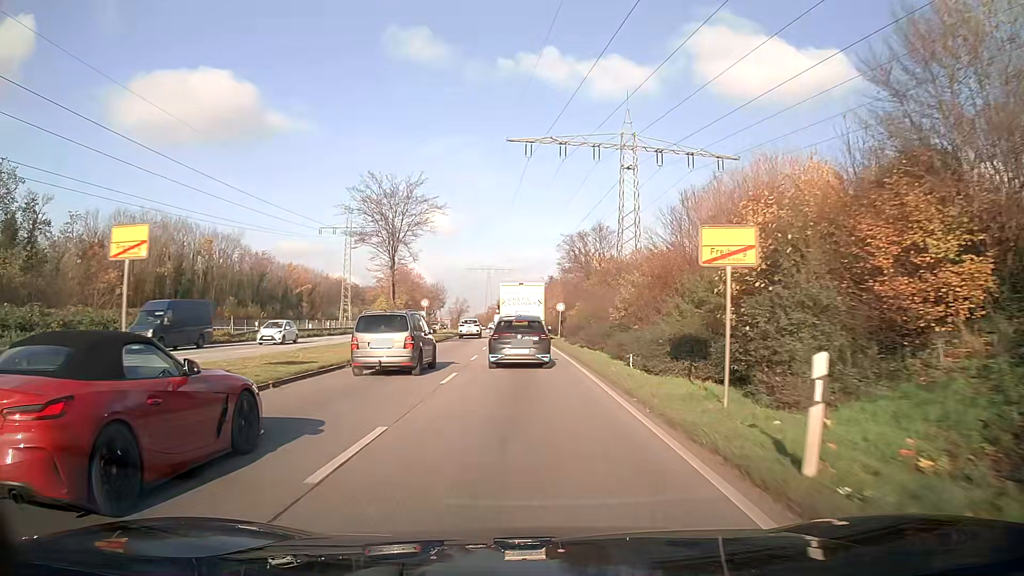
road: primary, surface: asphalt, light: Day
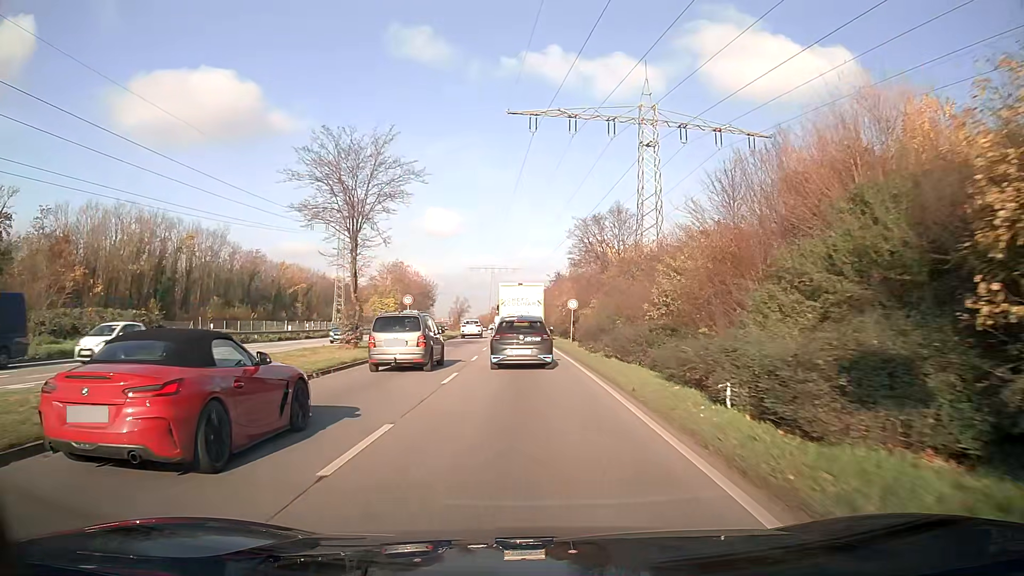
(0.0, +8.9) m; -1°
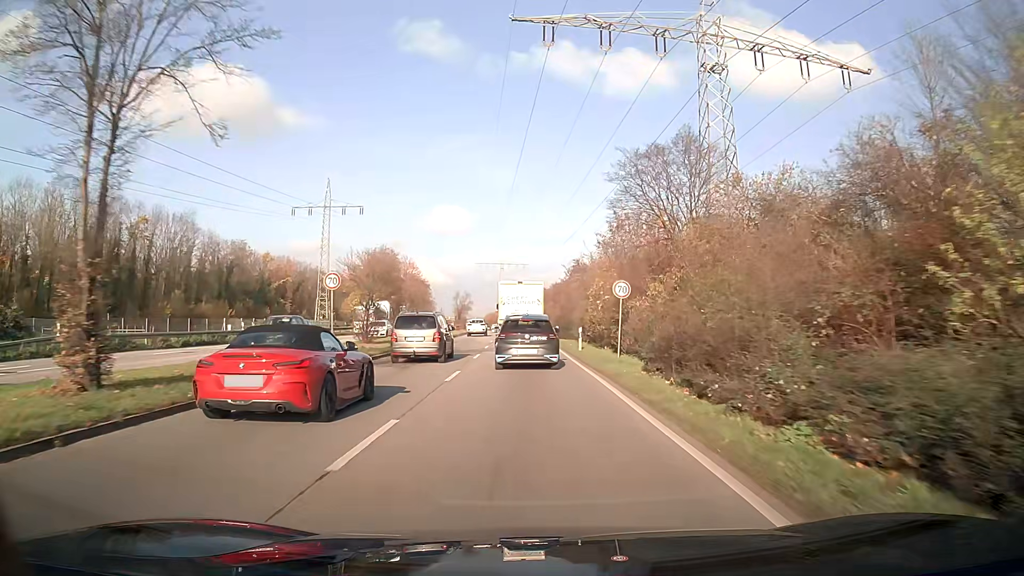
(-0.2, +17.9) m; -1°
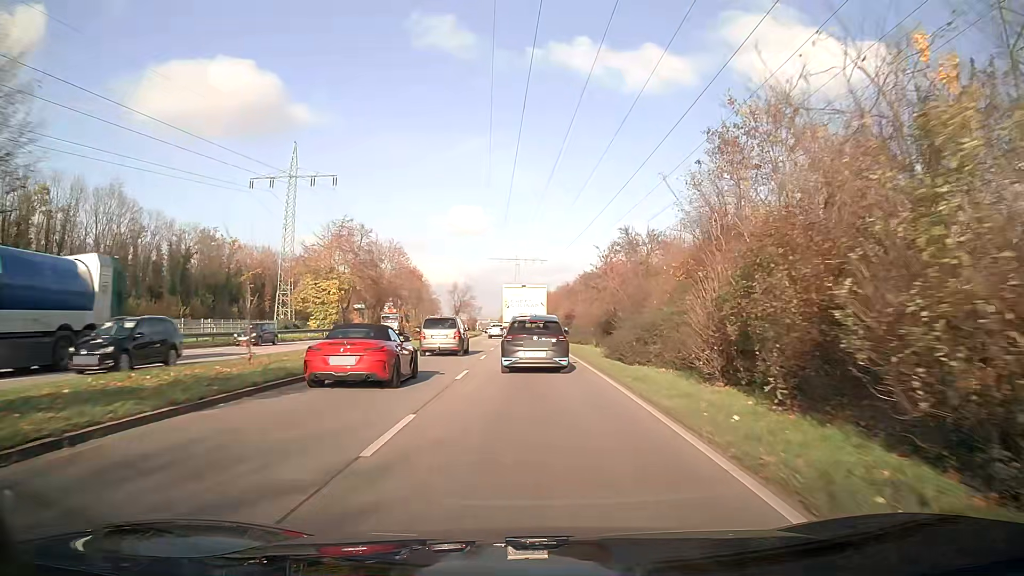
(-0.4, +26.8) m; -1°
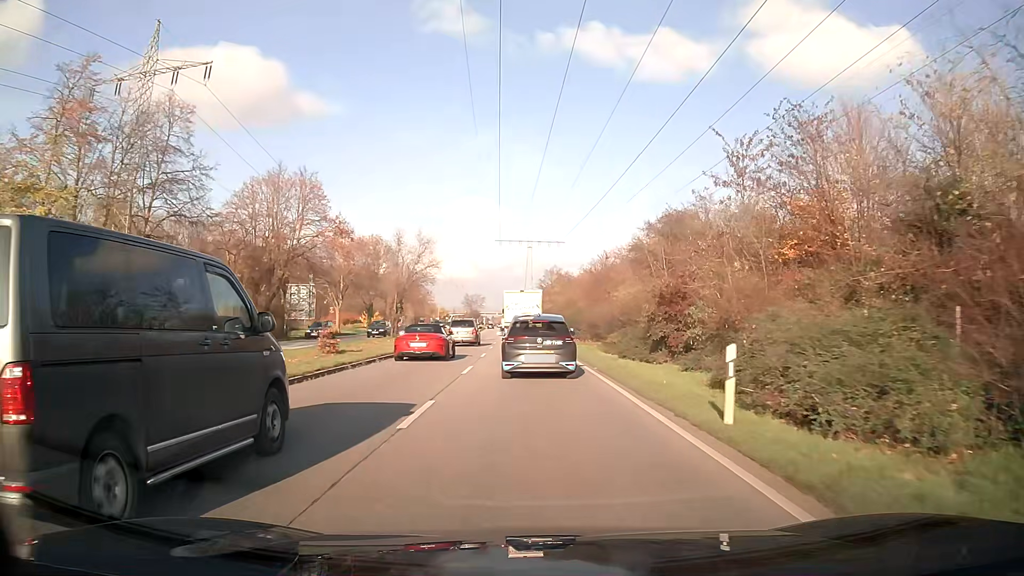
(-0.4, +43.6) m; -1°
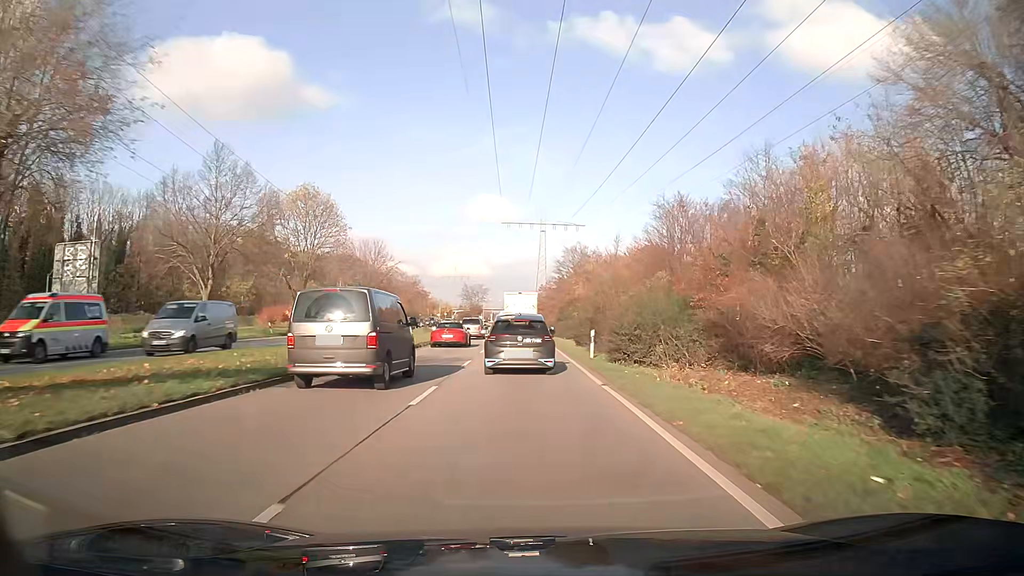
(-0.3, +34.4) m; -1°
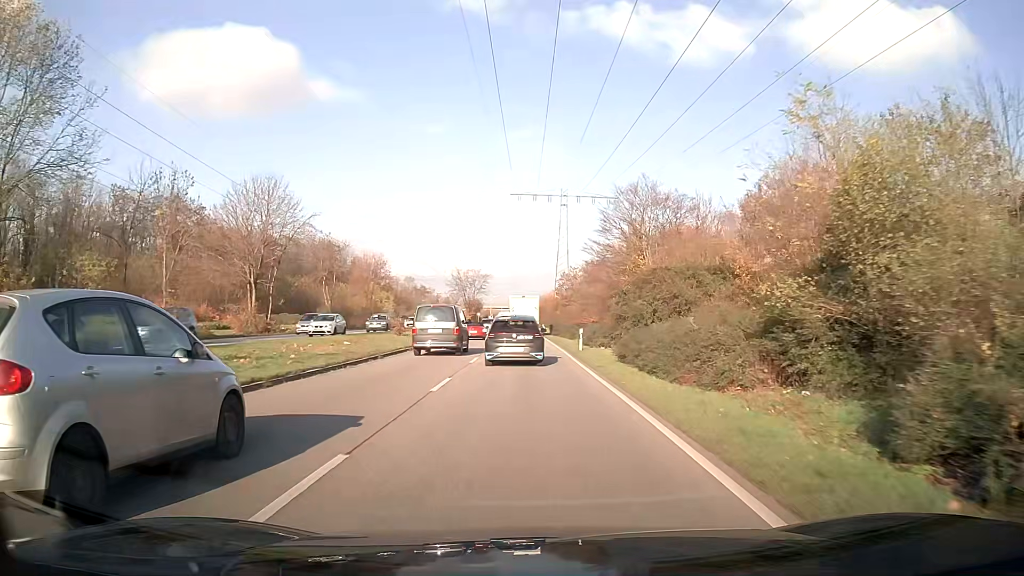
(-0.5, +44.0) m; -1°
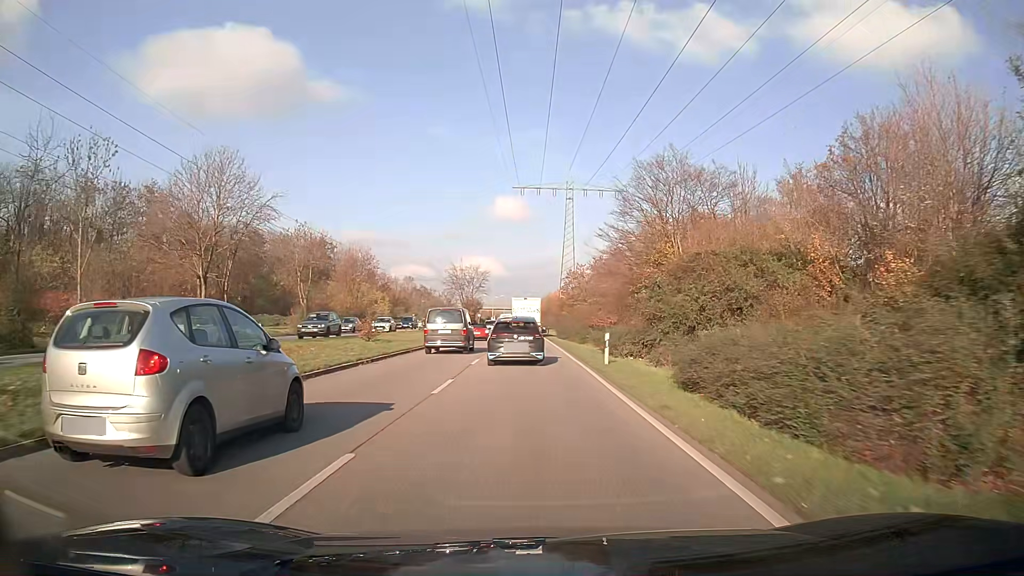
(0.0, +9.2) m; 0°
(0, +10) (0, +20) (0, +30) (0, +40) (0, +50) (0, +60) (0, +70) (0, +80) (-1, +90) (-1, +100) m
